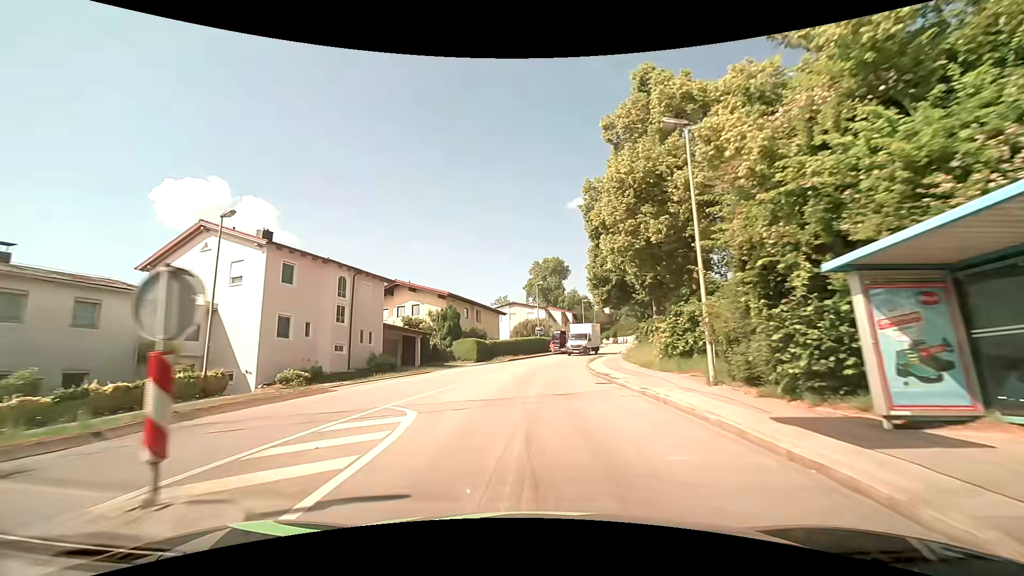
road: residential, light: Day
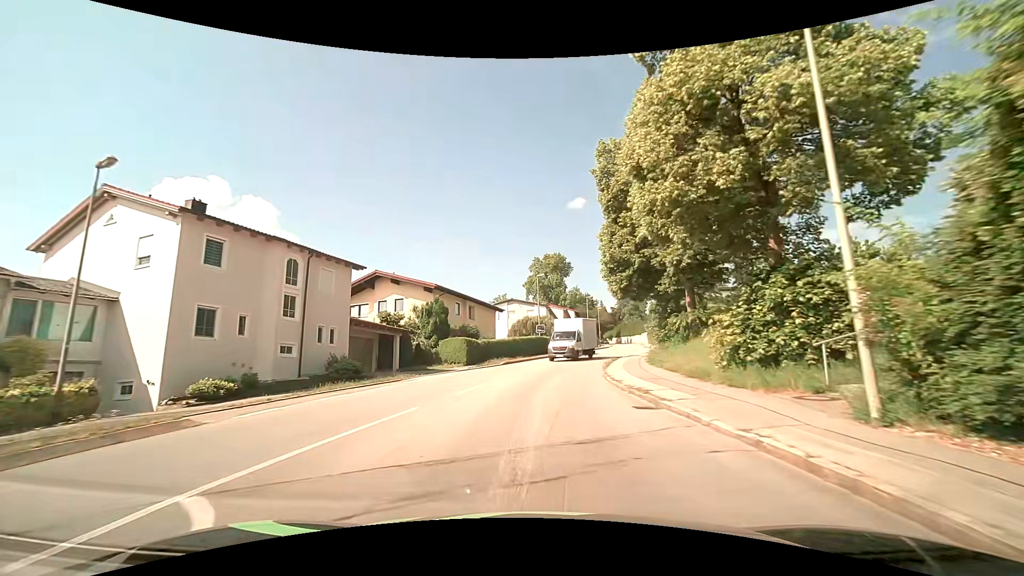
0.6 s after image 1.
(0.0, +6.2) m; 0°
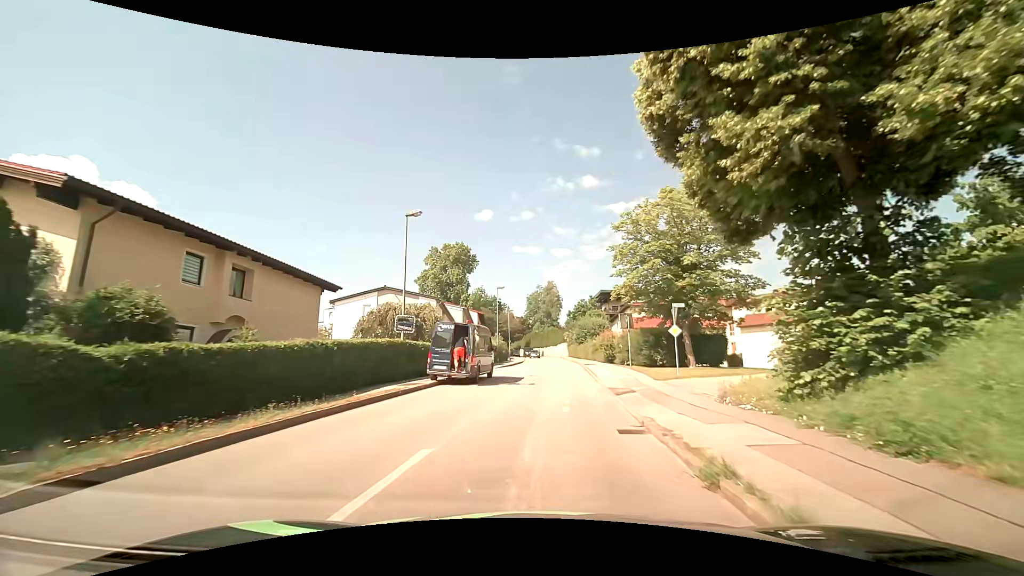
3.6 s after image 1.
(+2.1, +26.4) m; +12°
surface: asphalt
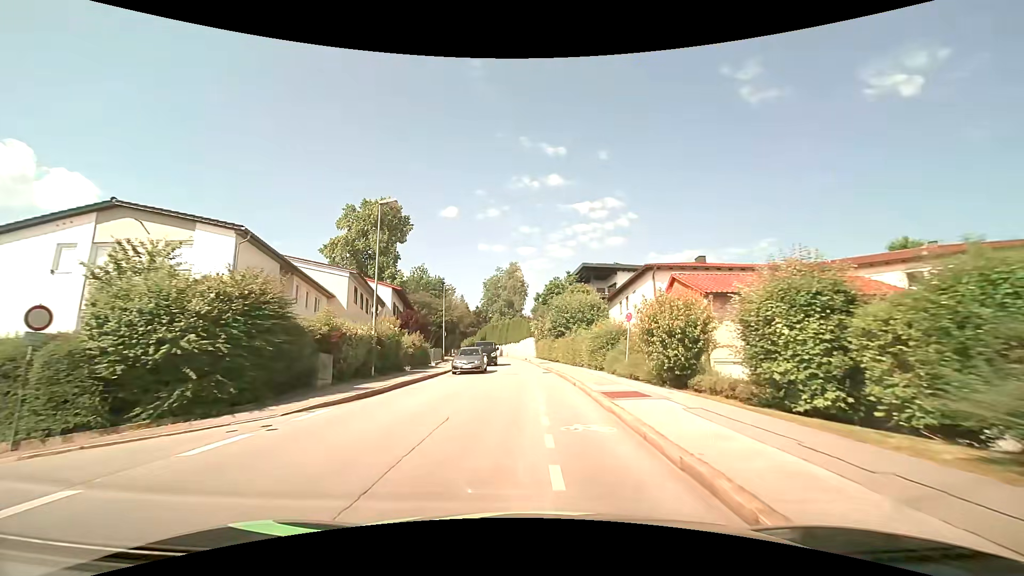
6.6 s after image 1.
(+1.2, +30.6) m; +3°
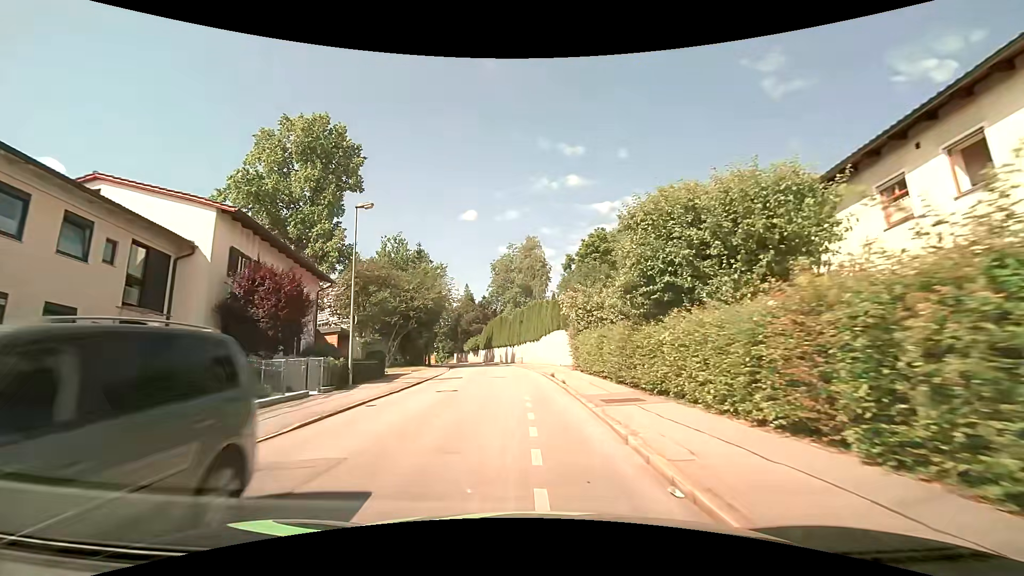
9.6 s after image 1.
(-0.5, +30.7) m; -3°
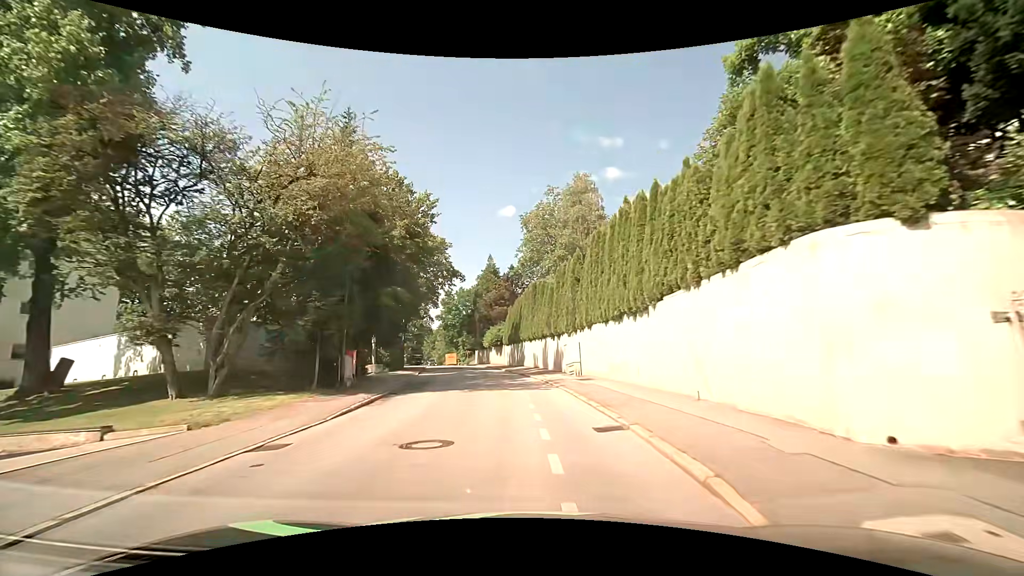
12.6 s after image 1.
(-1.1, +30.6) m; -4°
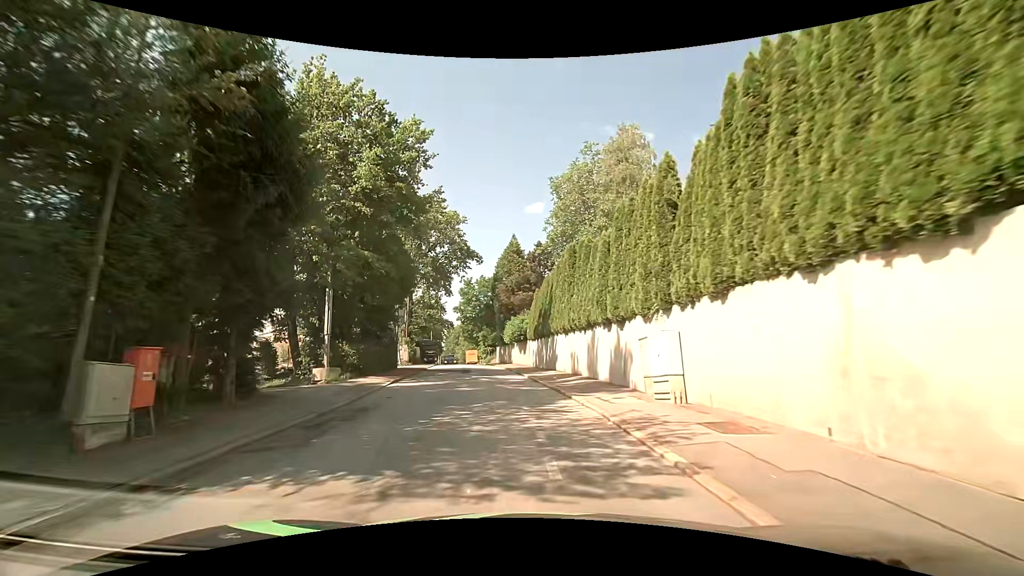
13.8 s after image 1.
(-0.3, +12.3) m; -3°
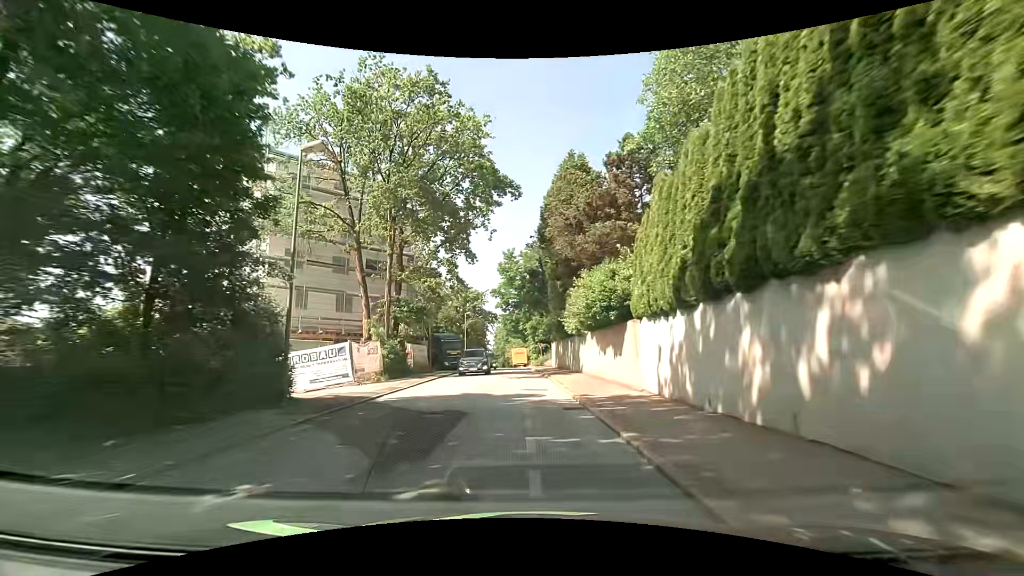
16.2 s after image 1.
(-1.3, +24.5) m; -6°
(0, +10) (0, +20) (-1, +30) (-2, +40) (-2, +50) (-4, +60) (-5, +70) (-6, +80) (-7, +90) (-6, +100) m
